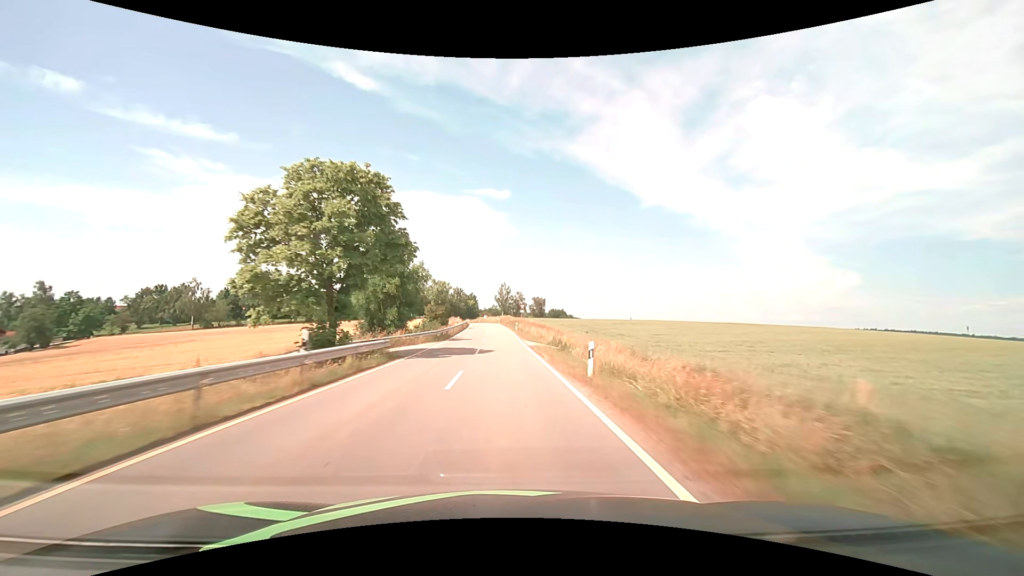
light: Day
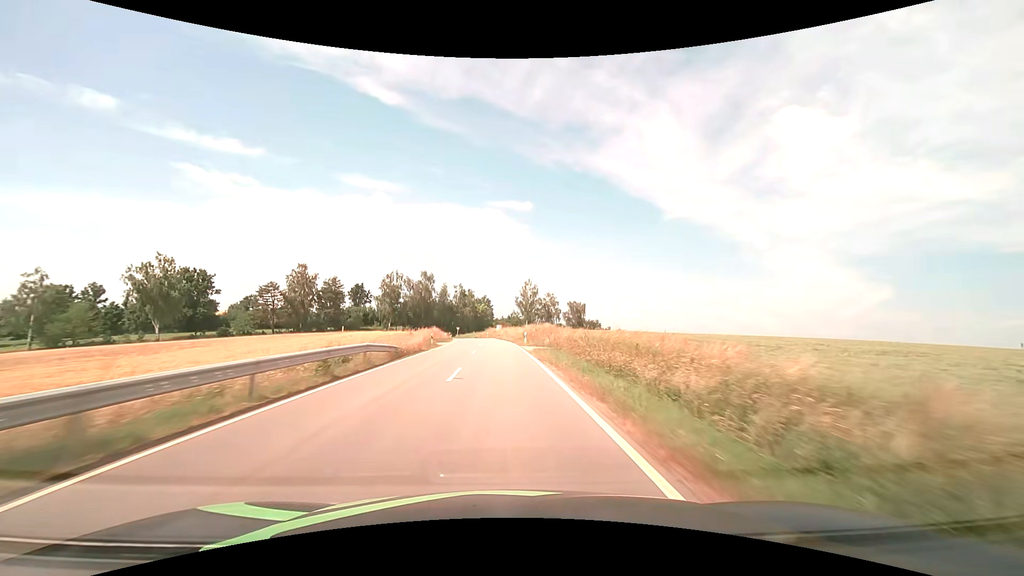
(-1.6, +71.0) m; -3°
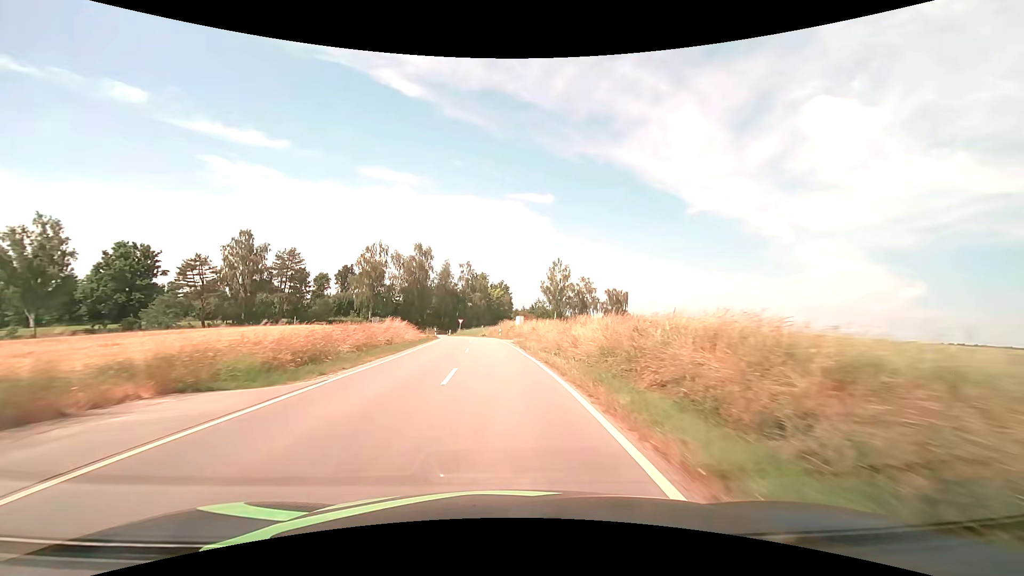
(-0.6, +37.2) m; -2°
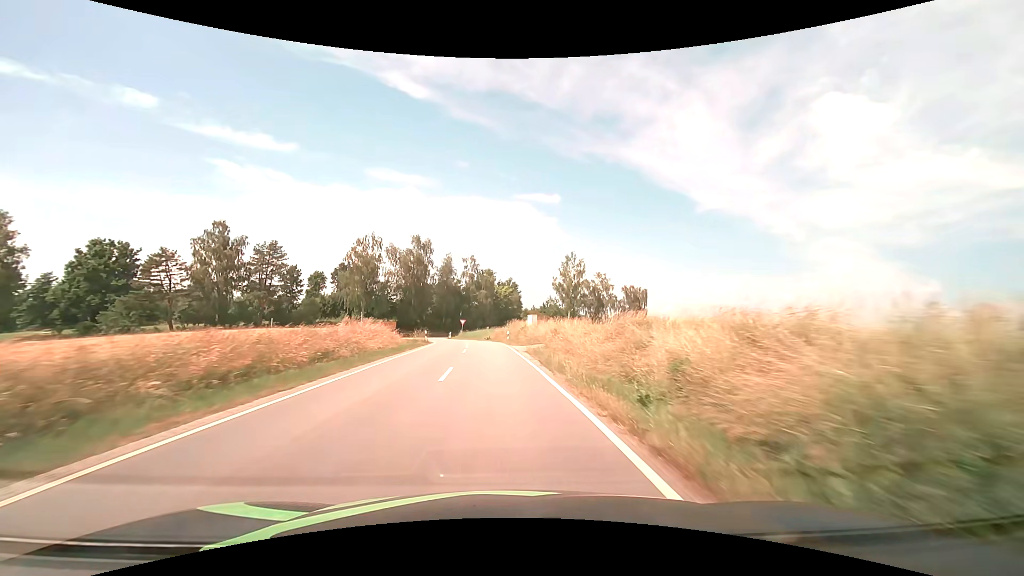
(-0.1, +11.2) m; -1°
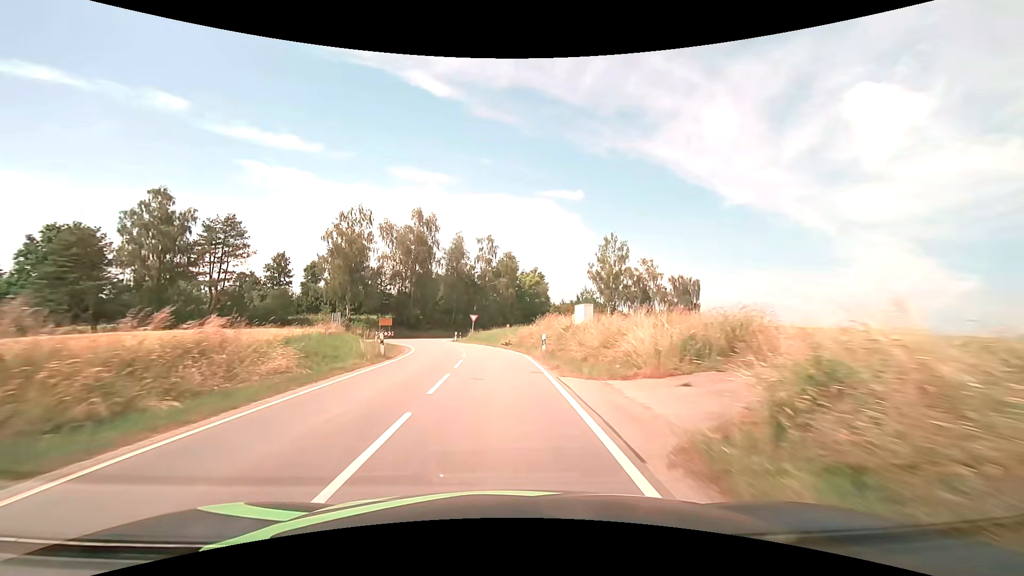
(-0.5, +20.3) m; -3°
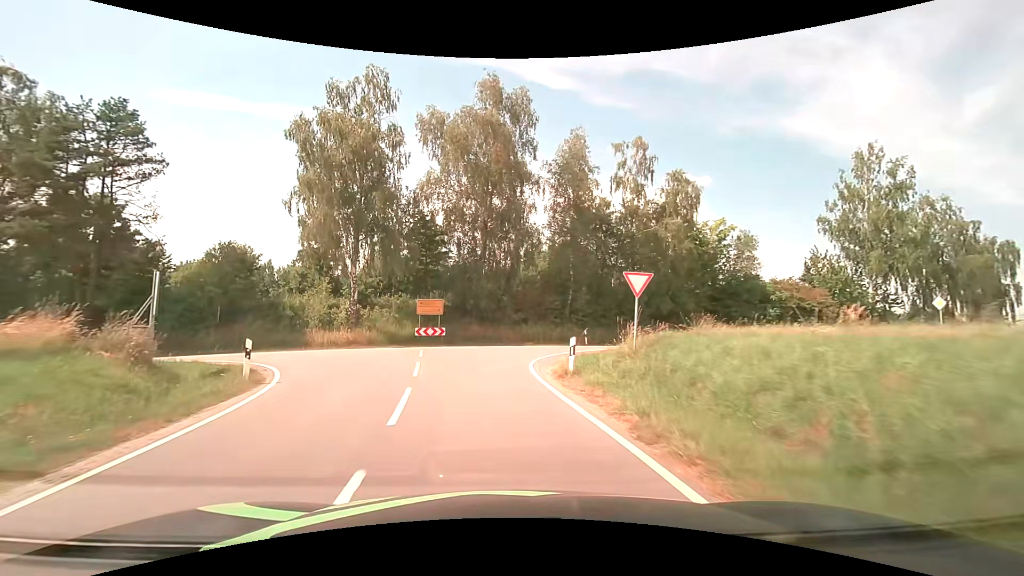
(-3.4, +38.1) m; -14°
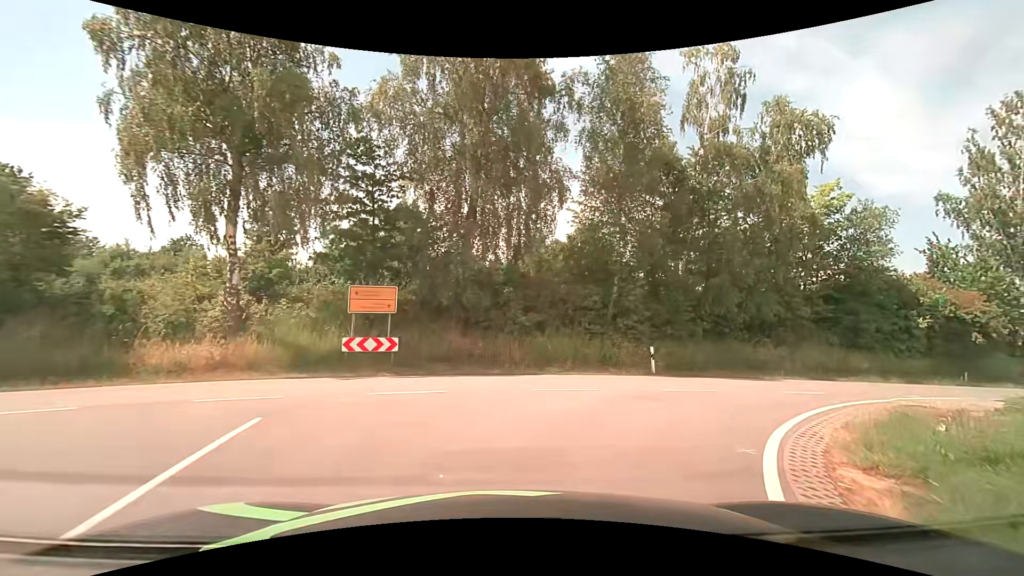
(-0.6, +14.7) m; +1°
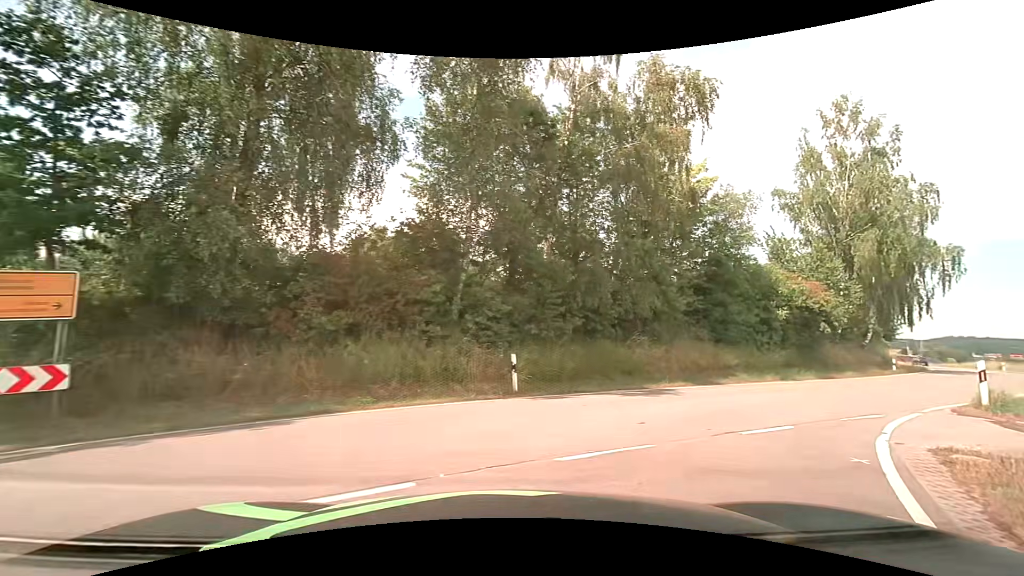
(+0.8, +6.1) m; +16°
